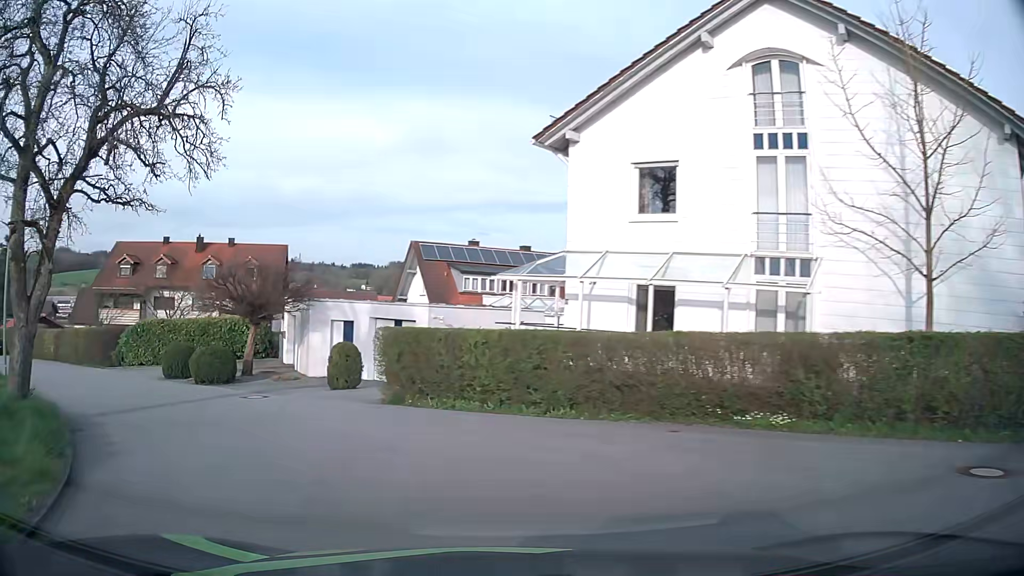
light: Day
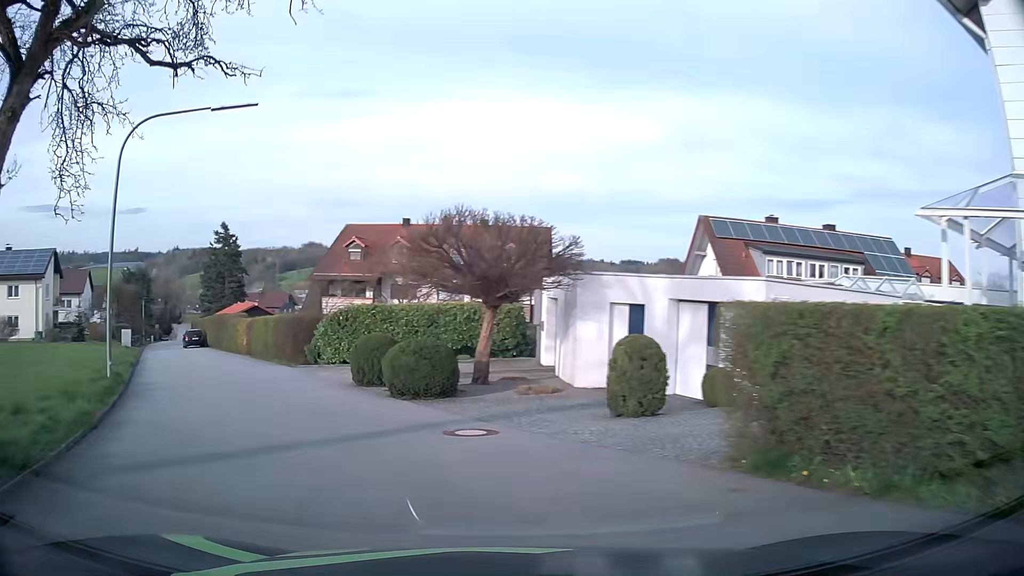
(-1.6, +7.9) m; -23°
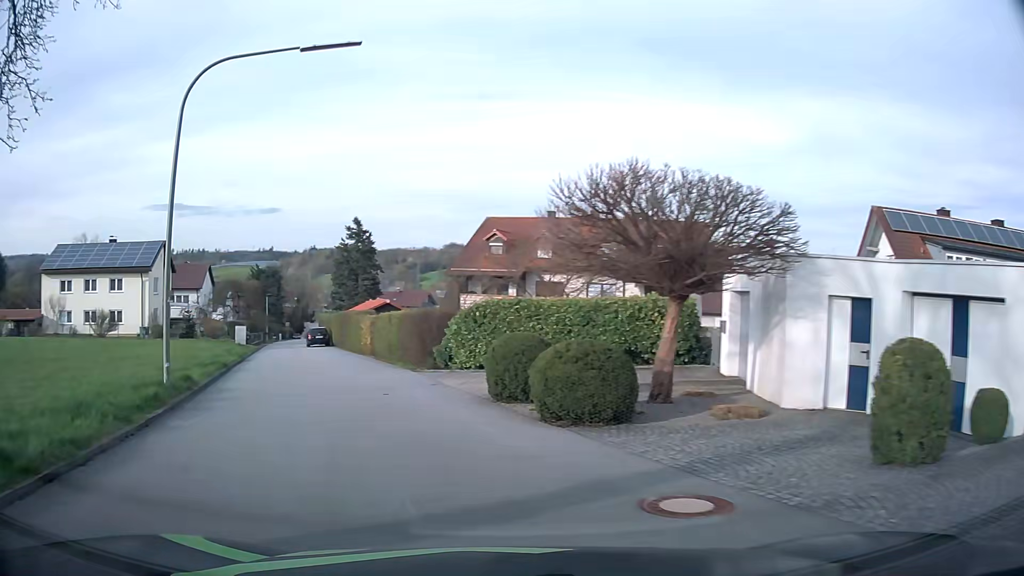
(-0.5, +4.2) m; -12°
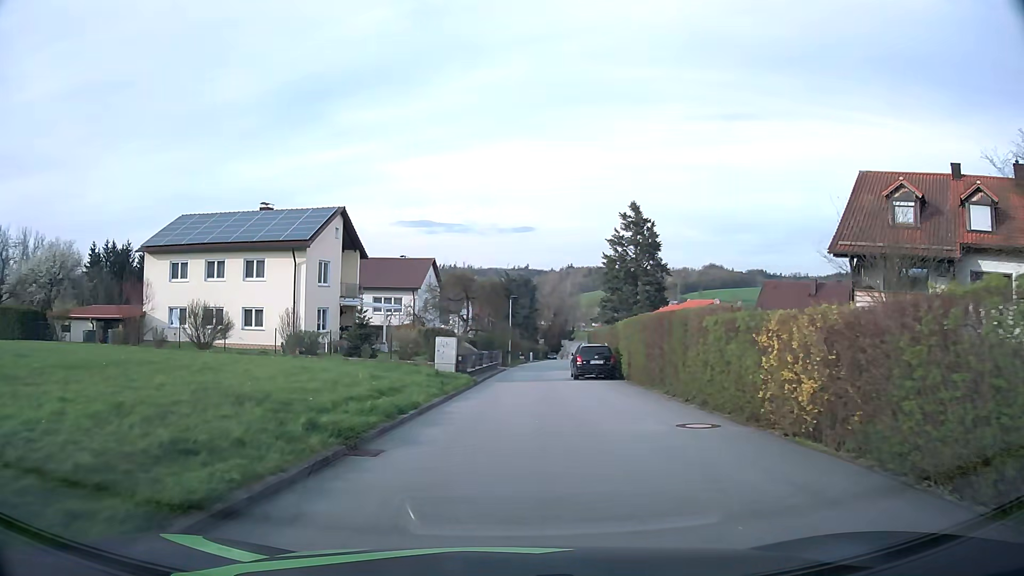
(-6.3, +22.2) m; -21°
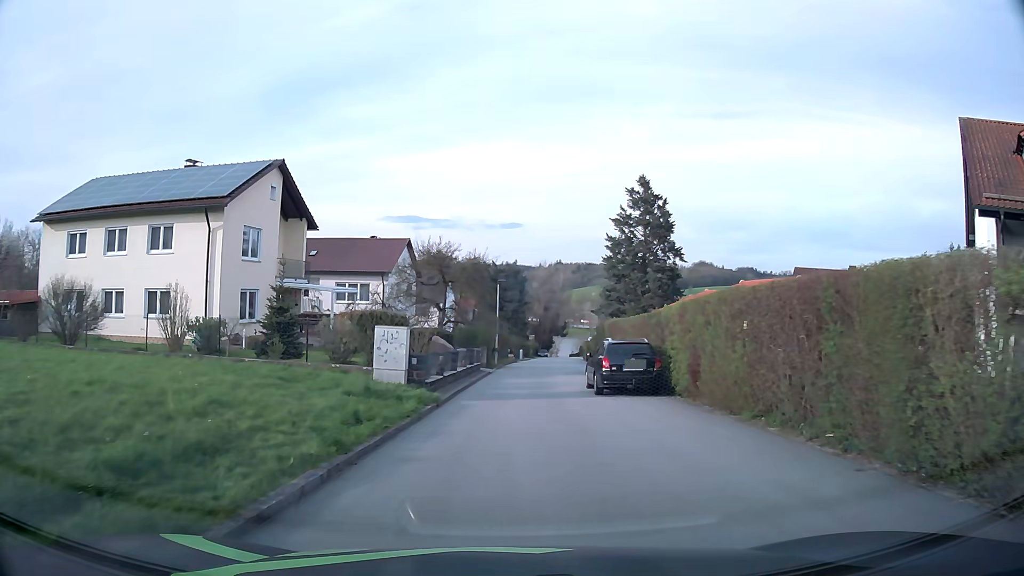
(+0.1, +10.0) m; +1°
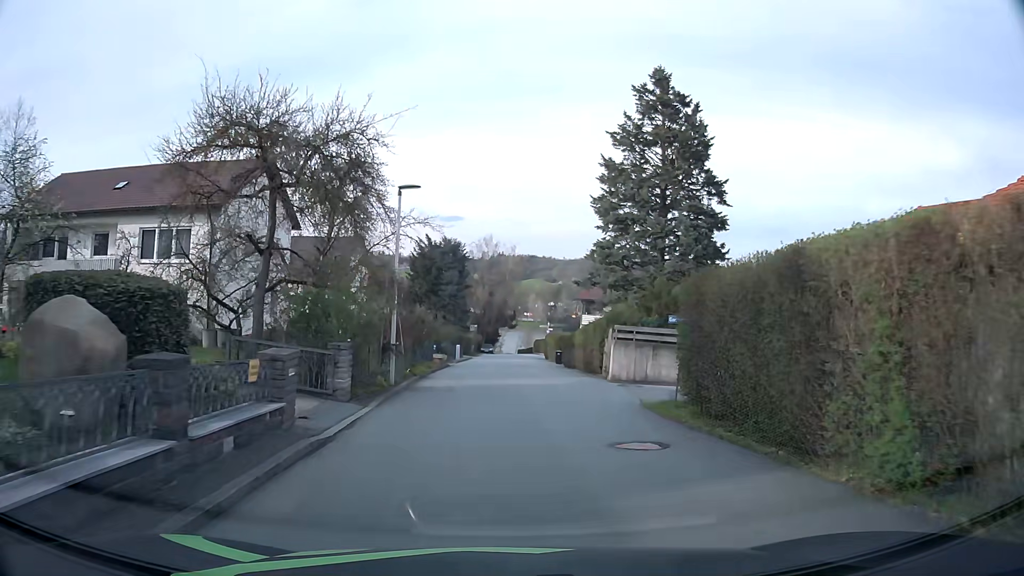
(+0.7, +23.9) m; +5°
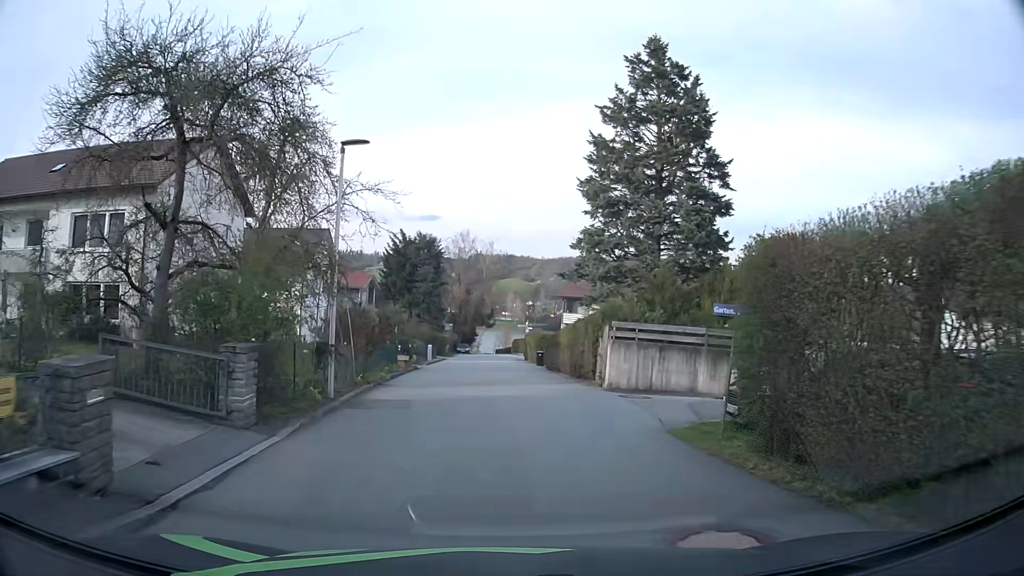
(+0.1, +4.1) m; +2°
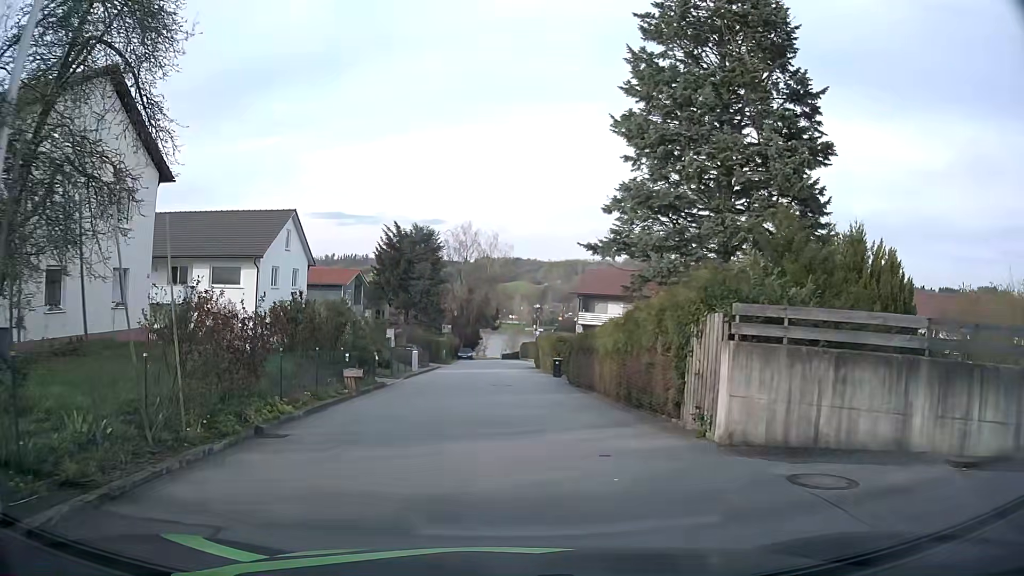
(-0.1, +9.9) m; -1°
